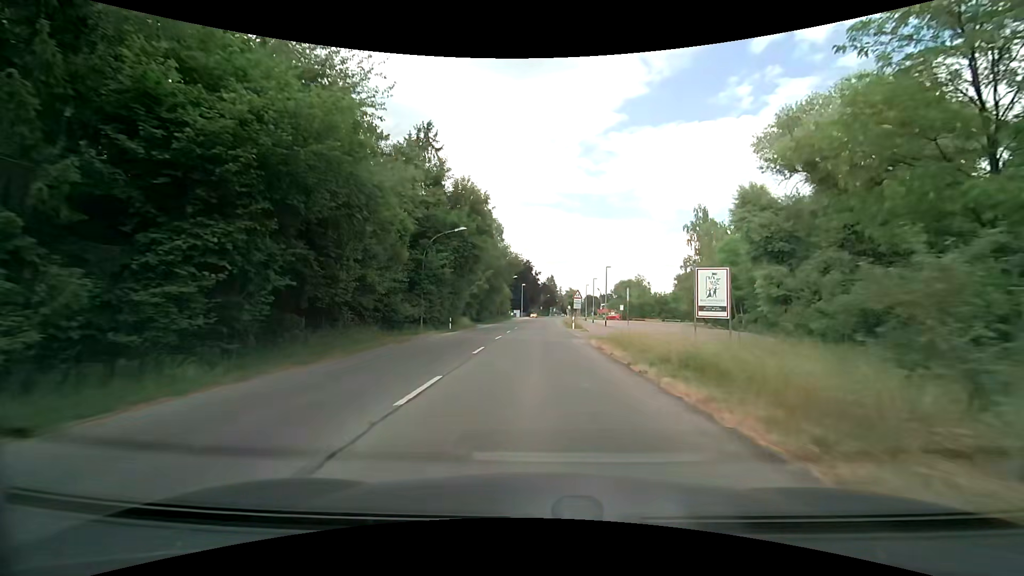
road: tertiary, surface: asphalt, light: Day
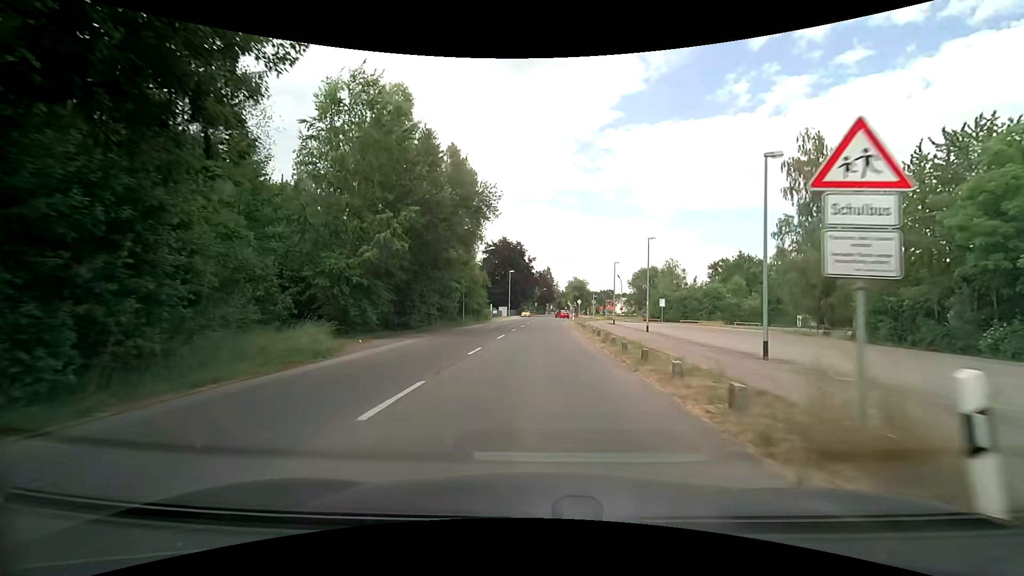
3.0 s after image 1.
(+0.1, +36.5) m; 0°
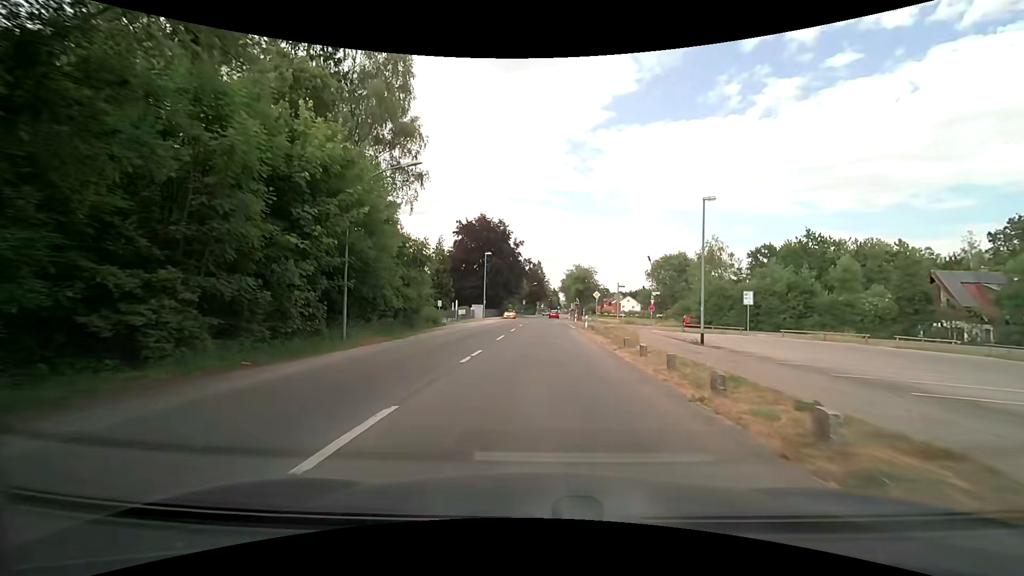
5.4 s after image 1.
(+0.3, +28.8) m; +1°
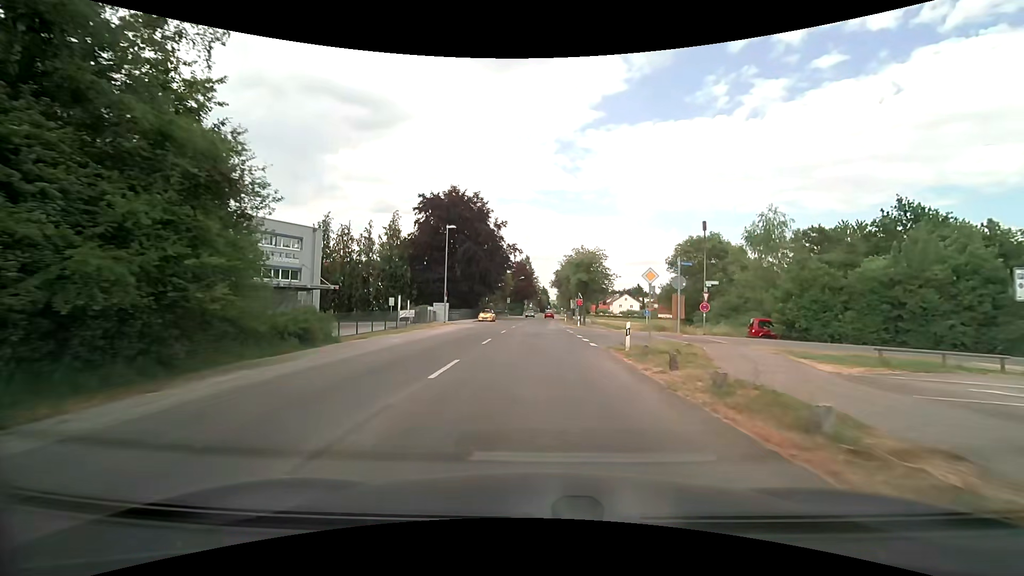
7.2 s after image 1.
(+0.2, +20.9) m; +1°
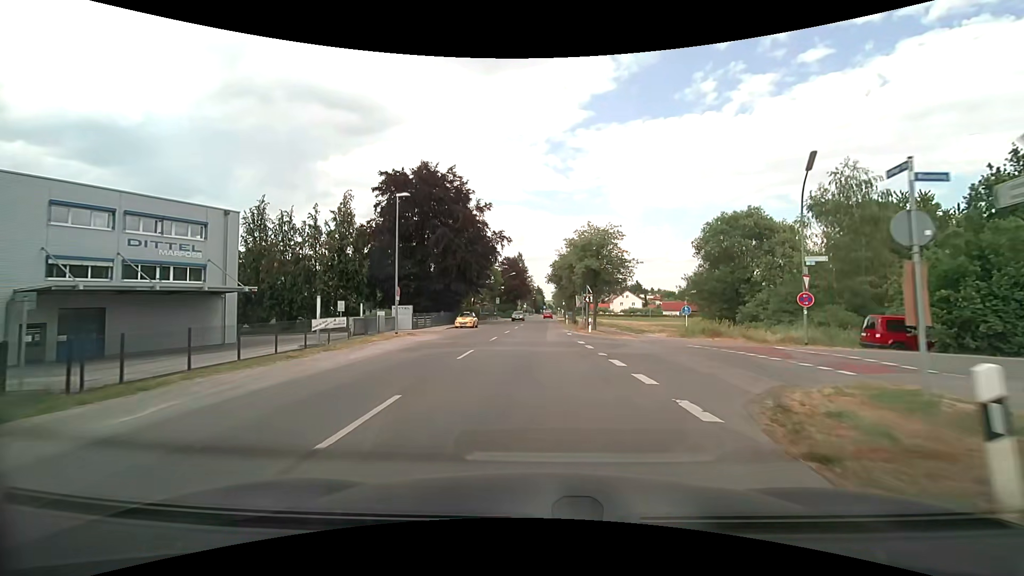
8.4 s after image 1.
(+0.1, +13.7) m; 0°
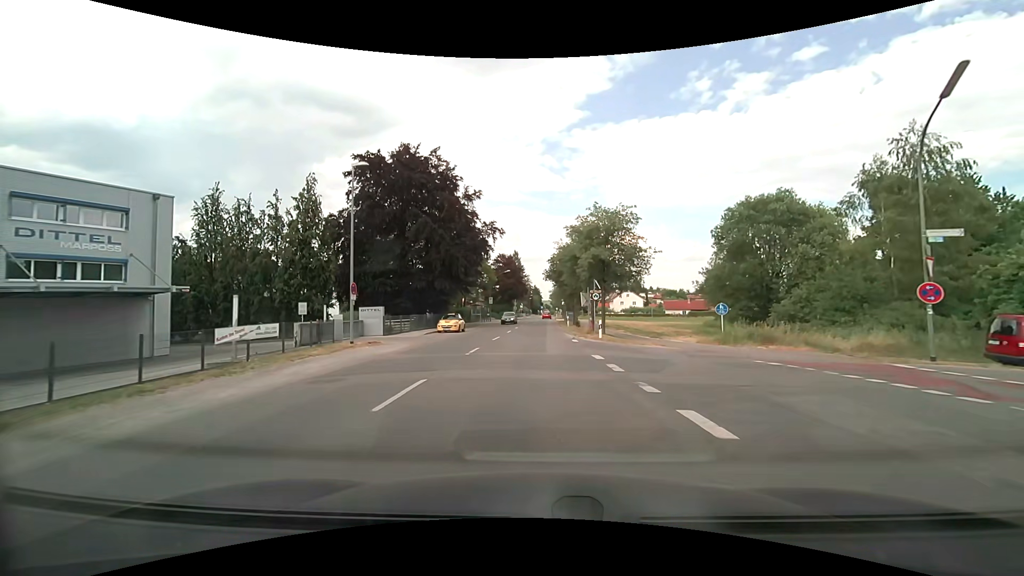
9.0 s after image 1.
(+0.1, +6.8) m; +1°
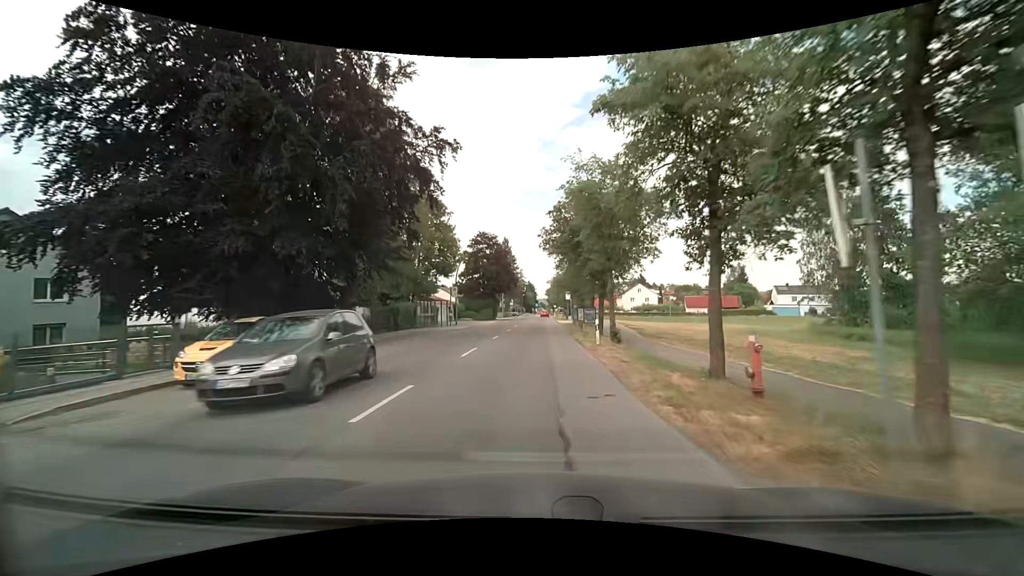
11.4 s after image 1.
(+0.2, +27.5) m; 0°
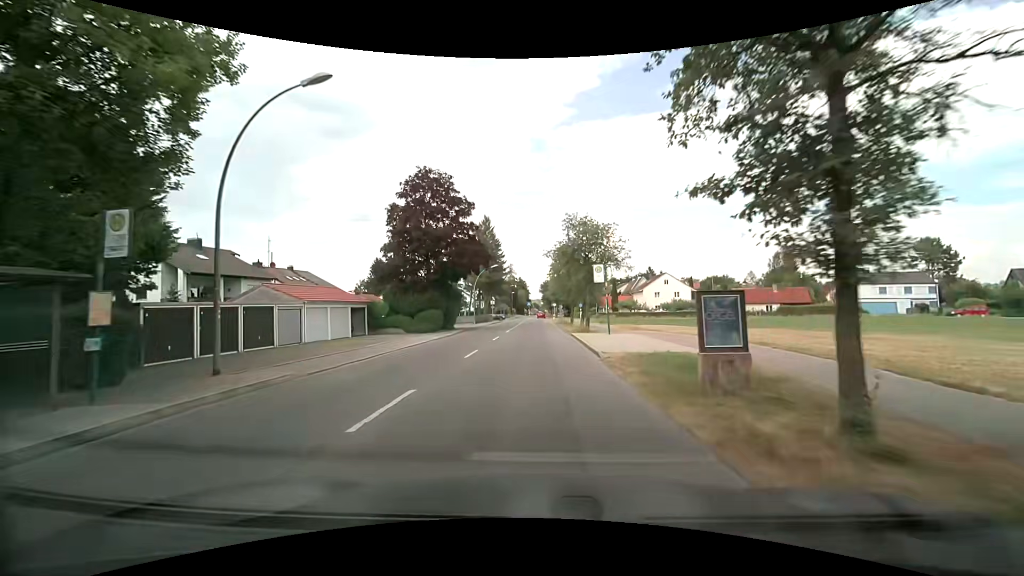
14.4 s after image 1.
(+0.4, +35.9) m; +1°
(0, +10) (0, +20) (0, +30) (0, +40) (0, +50) (0, +60) (0, +70) (0, +80) (0, +90) (0, +100) m
